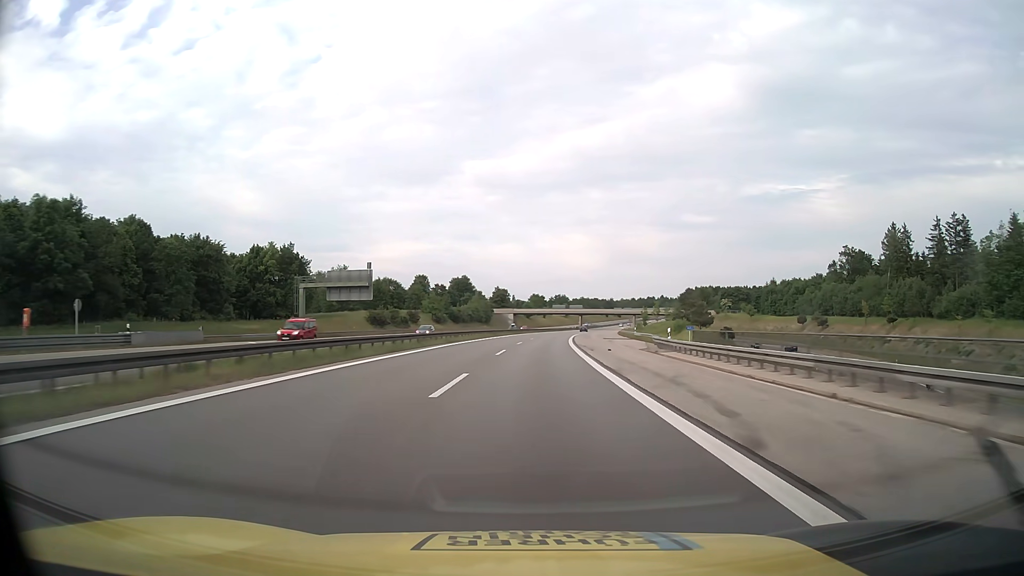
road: motorway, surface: asphalt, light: Day
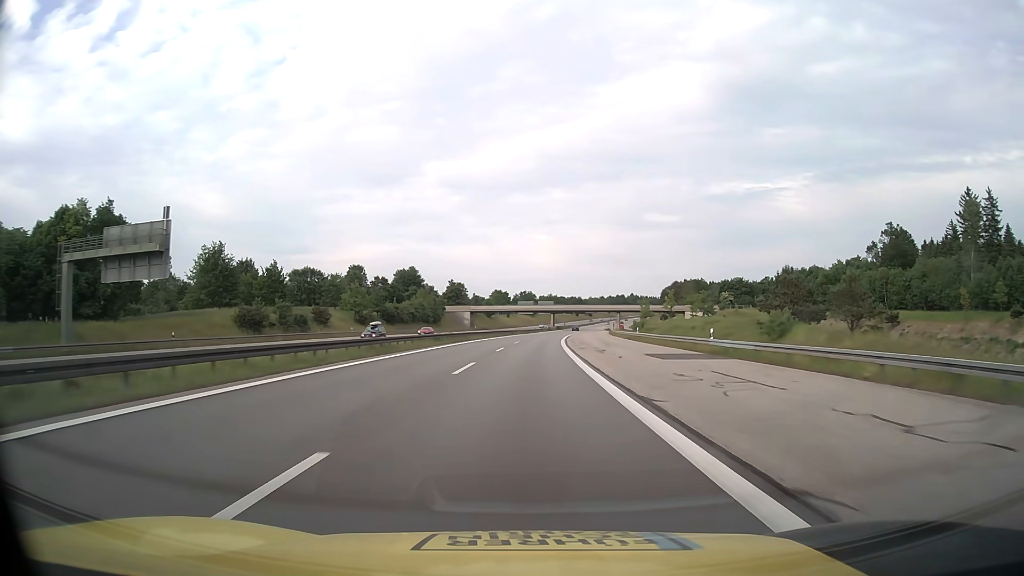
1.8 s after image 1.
(+1.5, +47.5) m; +3°
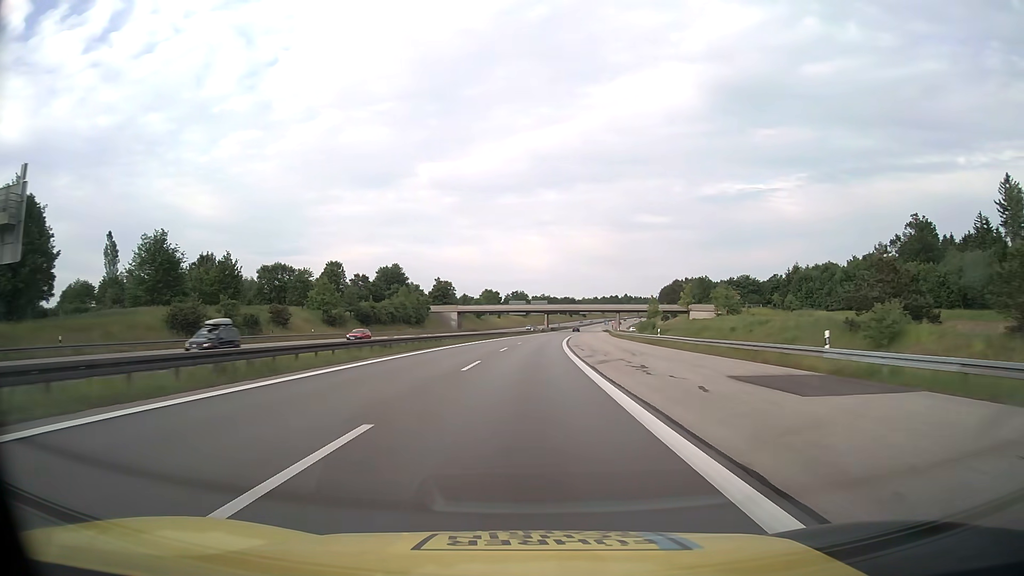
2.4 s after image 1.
(+0.1, +15.9) m; 0°
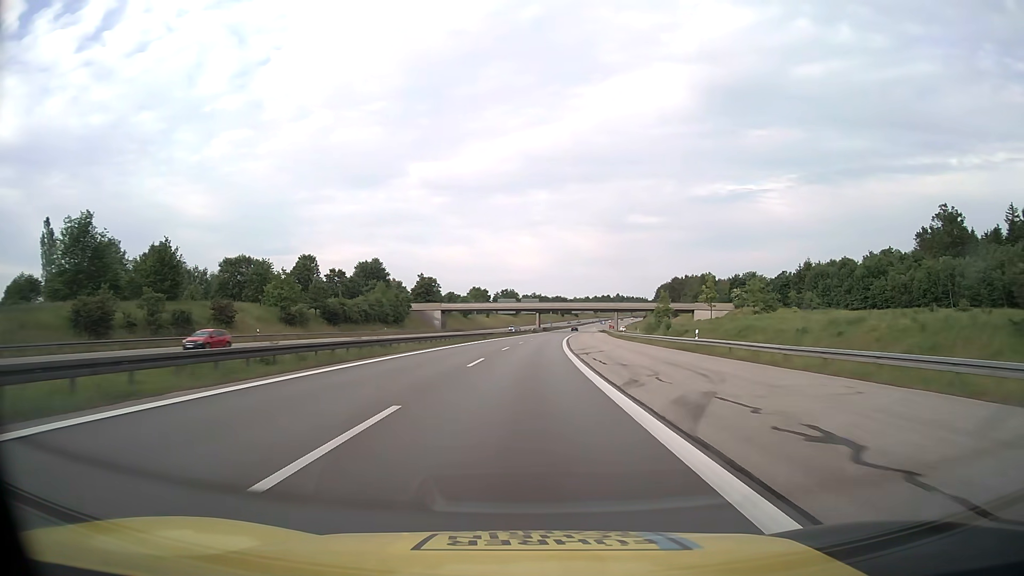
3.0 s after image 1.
(+0.1, +15.9) m; +1°
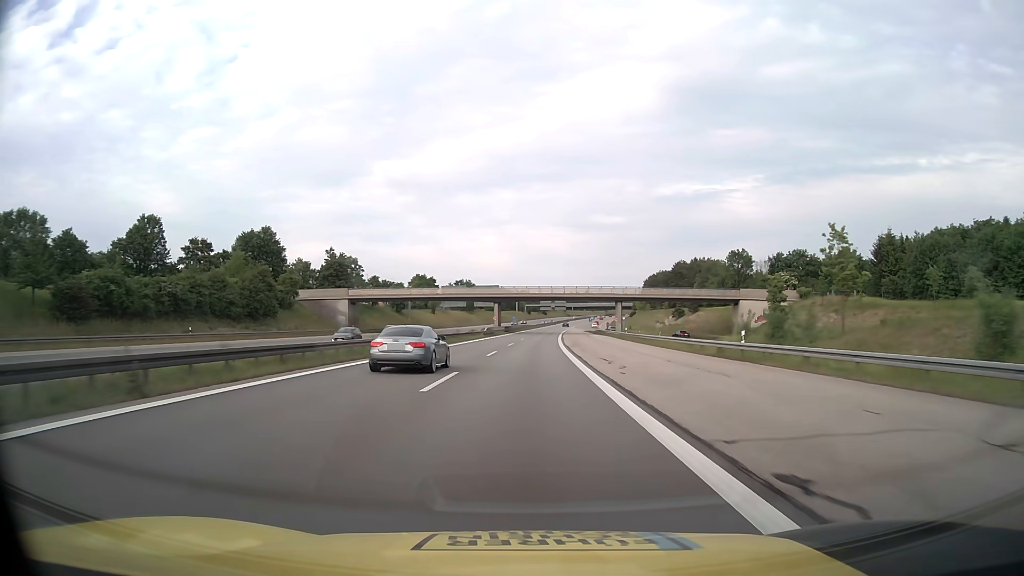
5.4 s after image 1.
(+1.8, +63.4) m; +3°
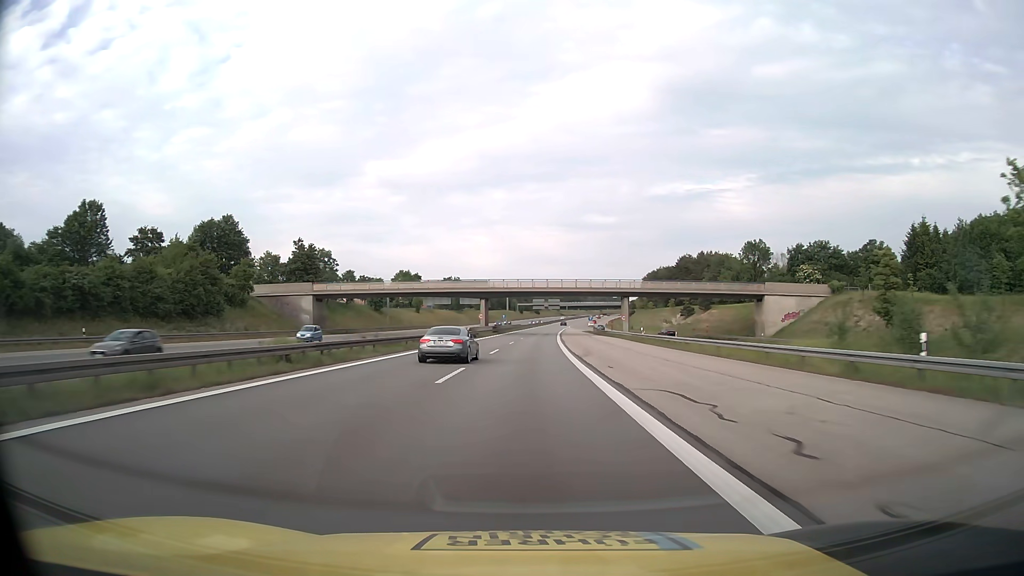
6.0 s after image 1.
(+0.1, +15.8) m; +1°
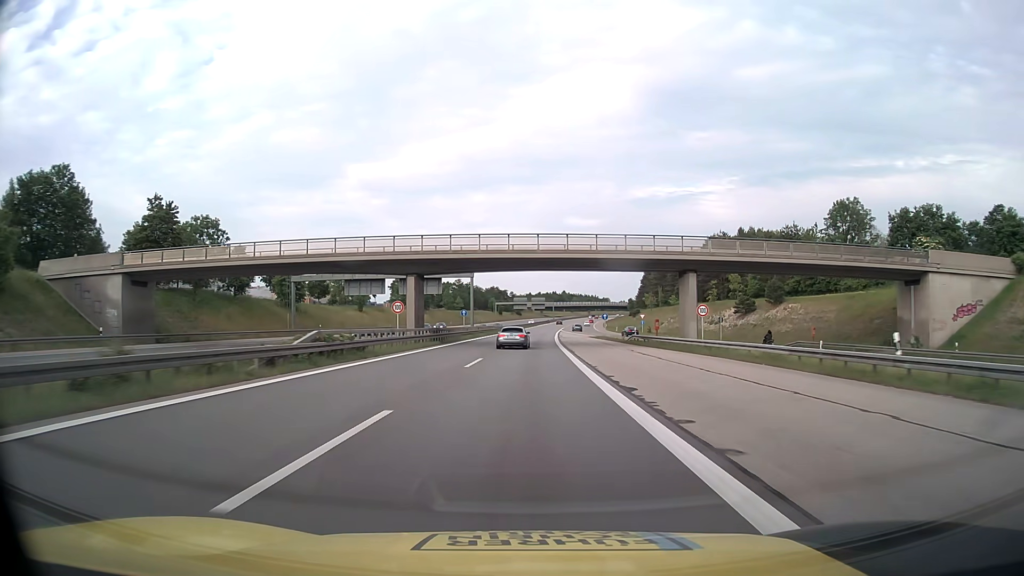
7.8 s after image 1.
(+0.8, +47.6) m; +2°
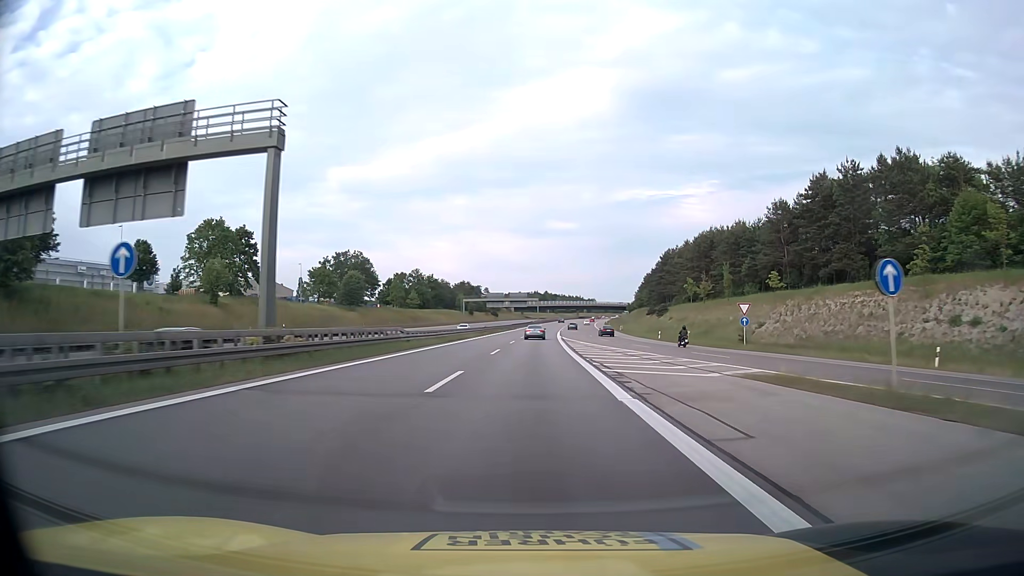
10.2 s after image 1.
(+1.0, +63.3) m; +2°
(0, +10) (0, +20) (0, +30) (0, +40) (0, +50) (+1, +60) (+1, +70) (+1, +80) (+2, +90) (+2, +100) m
